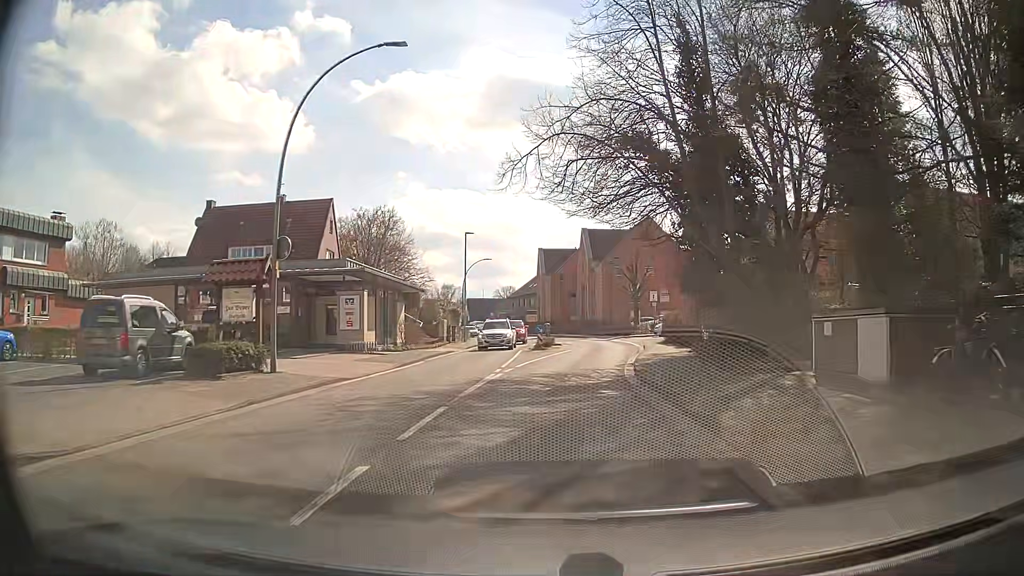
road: secondary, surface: asphalt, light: Day
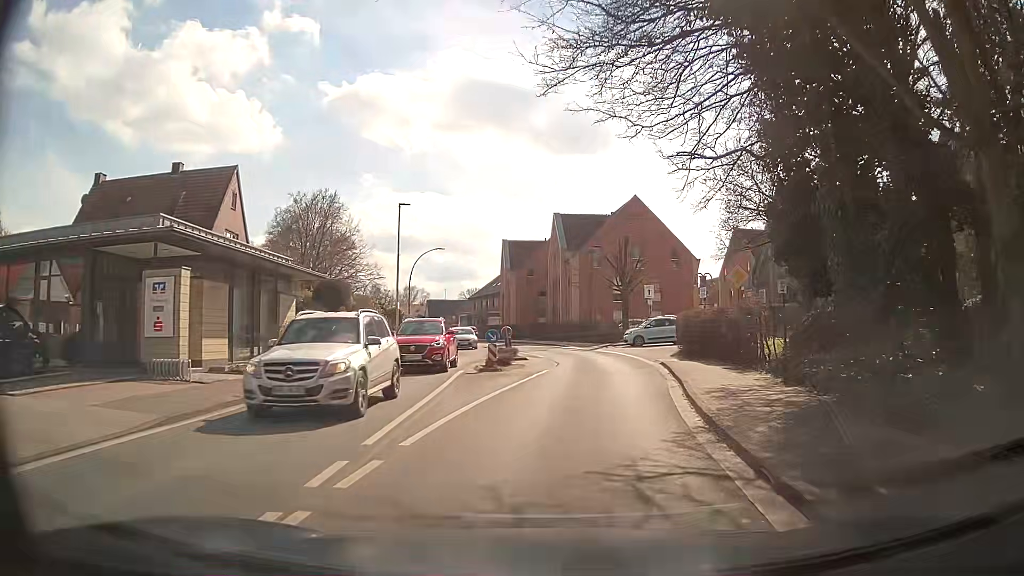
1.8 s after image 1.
(+0.1, +13.3) m; +2°
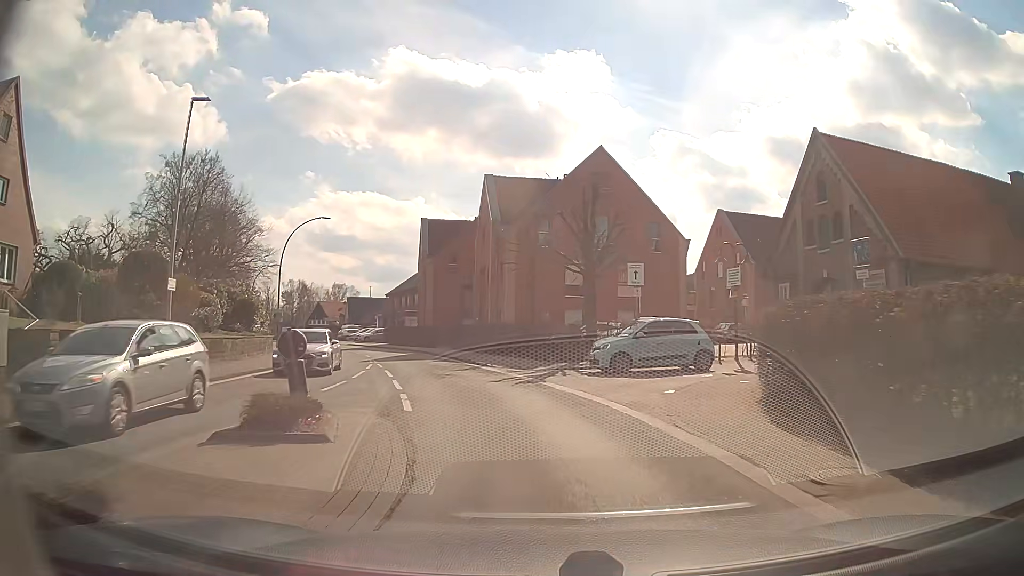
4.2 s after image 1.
(+0.7, +18.3) m; +5°
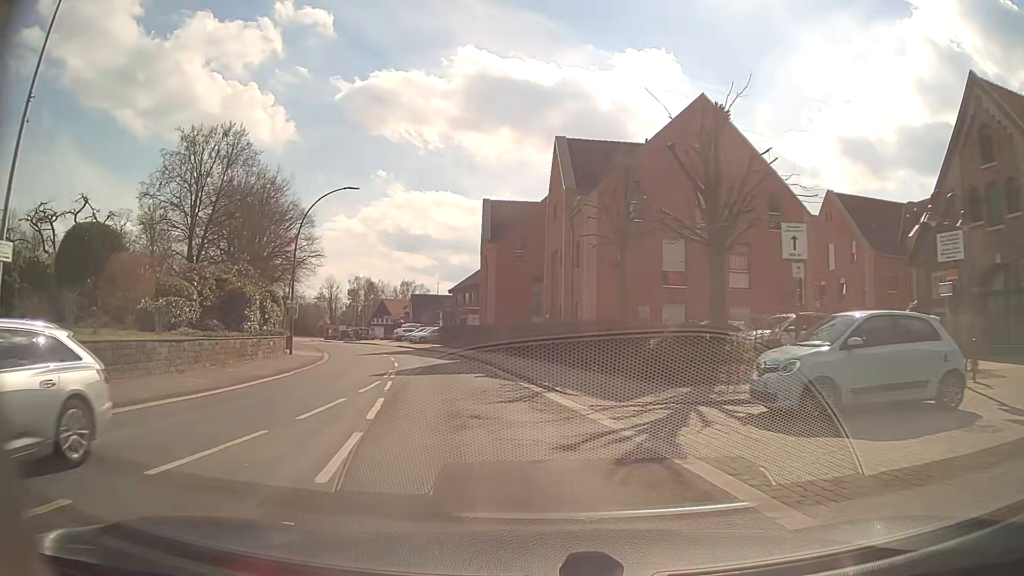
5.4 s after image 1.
(-0.4, +9.8) m; -6°
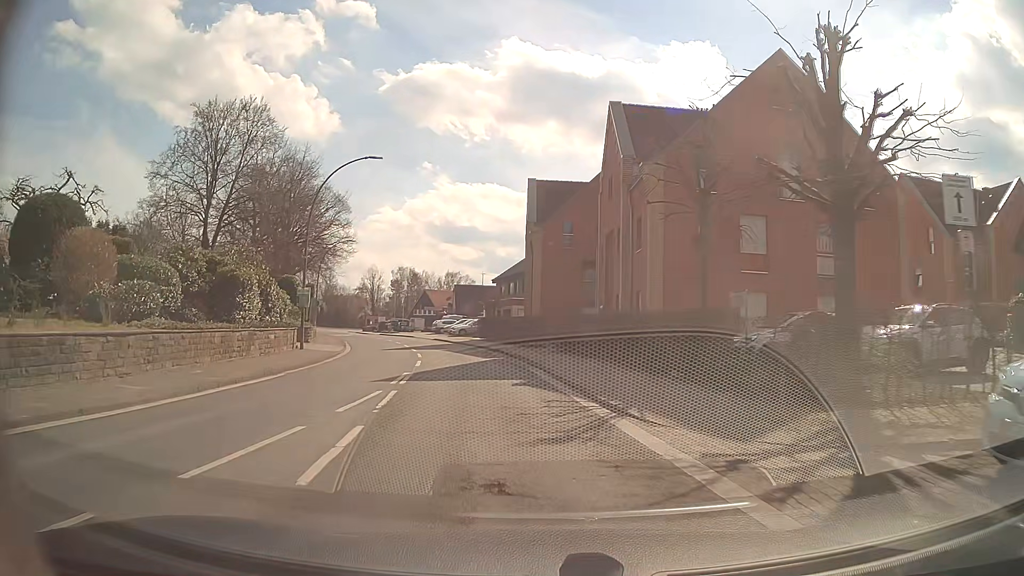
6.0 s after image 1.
(-0.2, +5.1) m; -4°
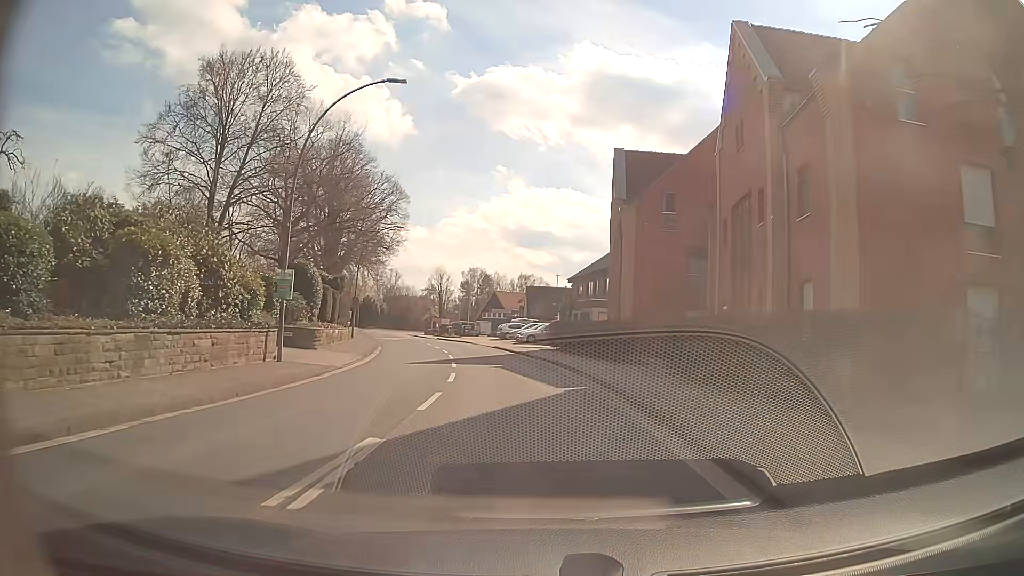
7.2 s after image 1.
(-0.7, +10.5) m; -6°
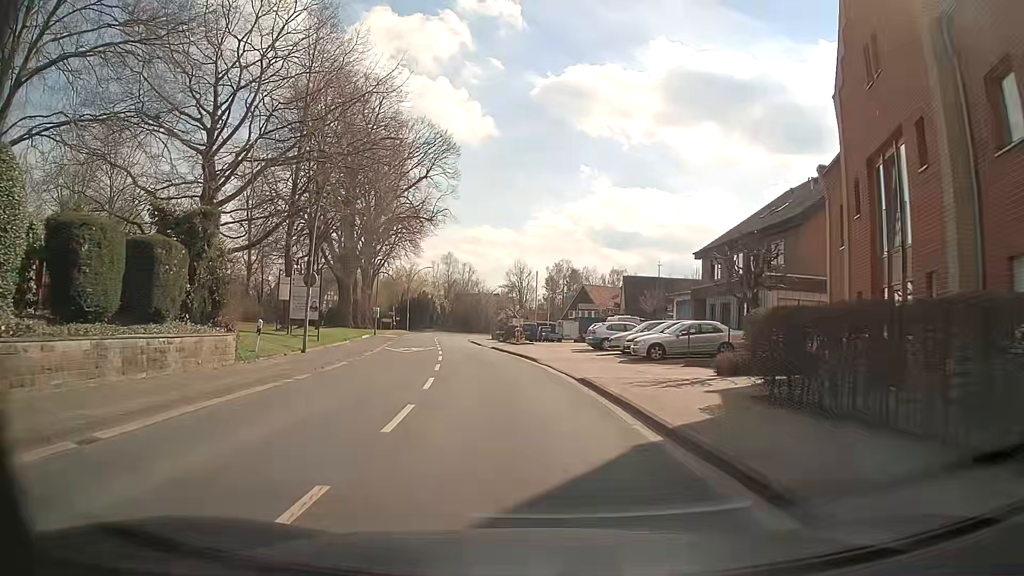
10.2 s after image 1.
(-1.5, +25.4) m; -8°
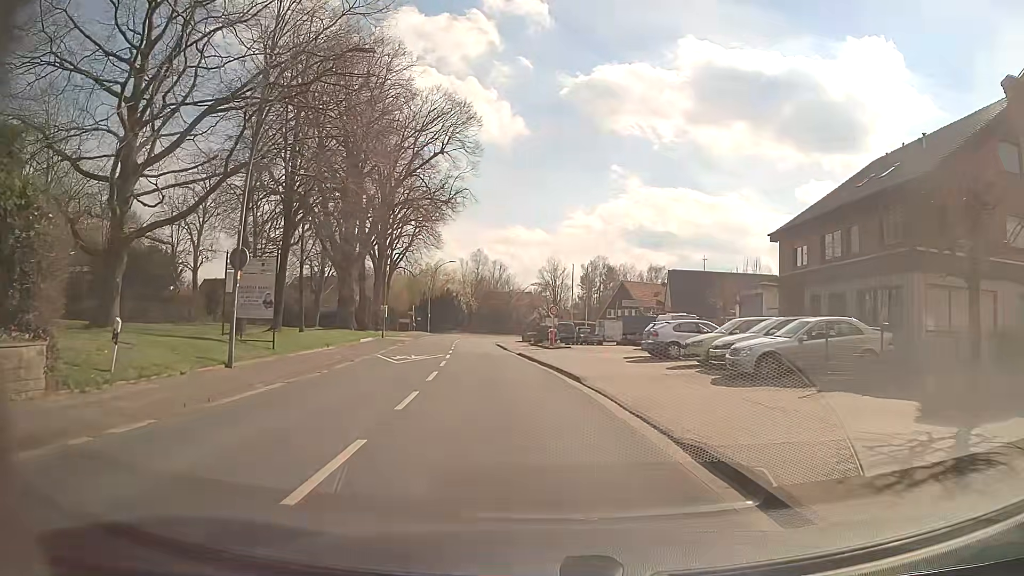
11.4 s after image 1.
(-0.2, +9.4) m; -2°
